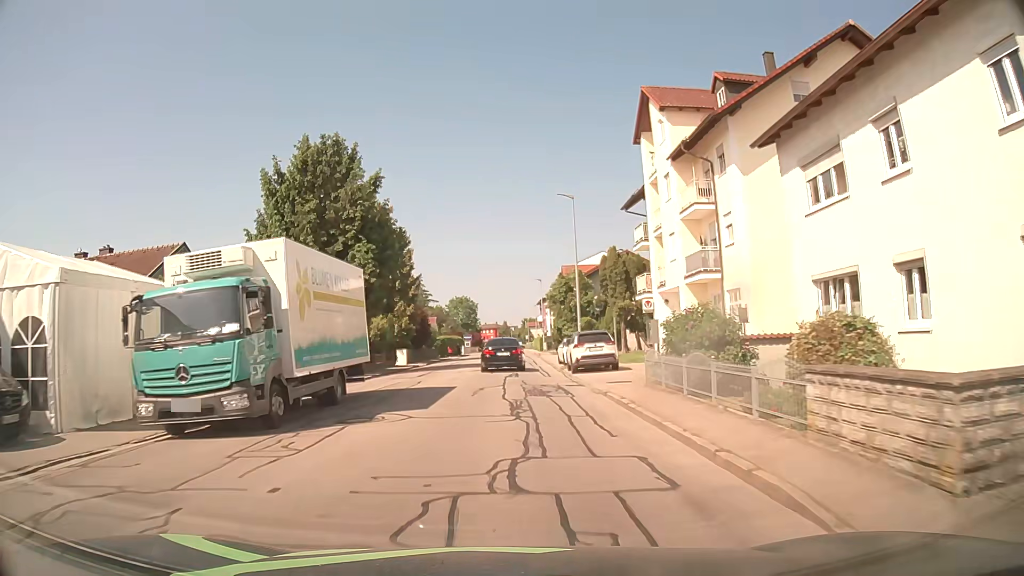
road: unclassified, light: Day
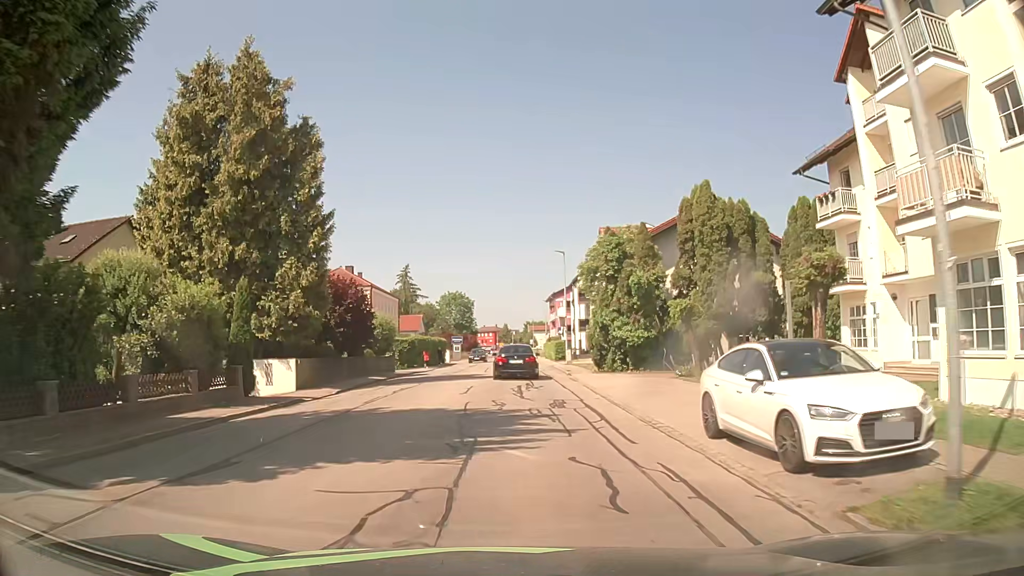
(+0.1, +27.7) m; 0°
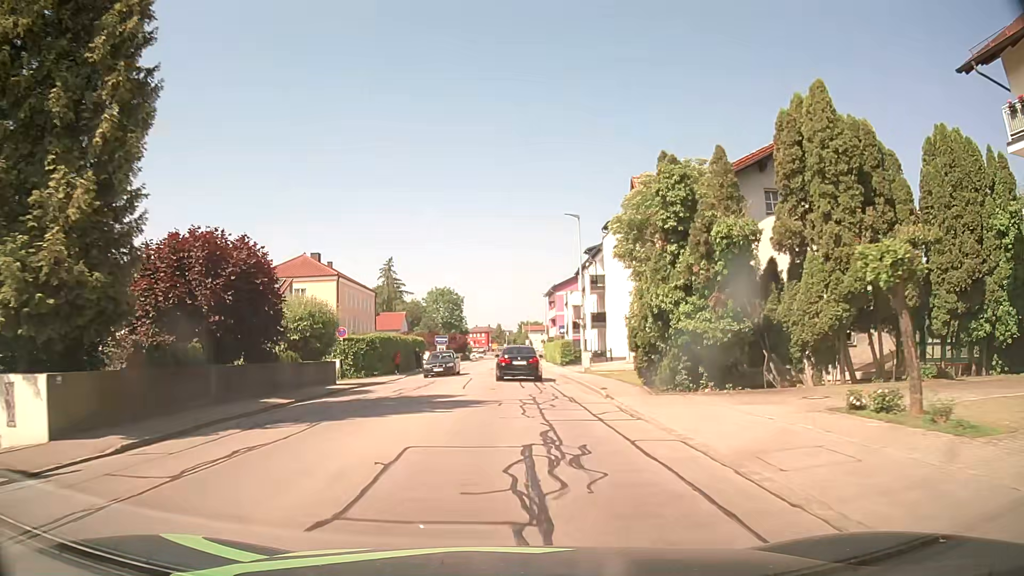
(+0.1, +14.1) m; +1°
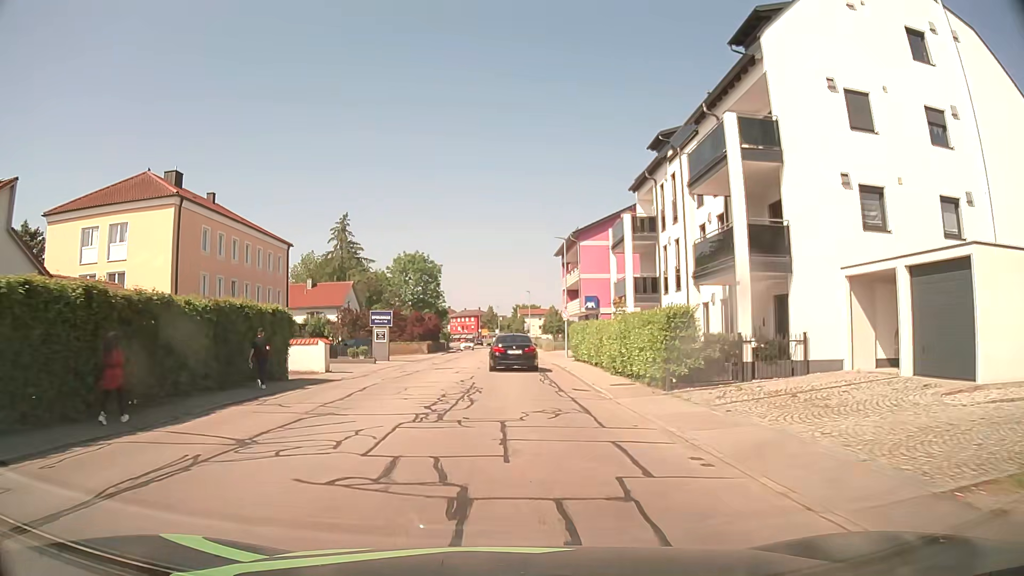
(+0.2, +35.3) m; +1°
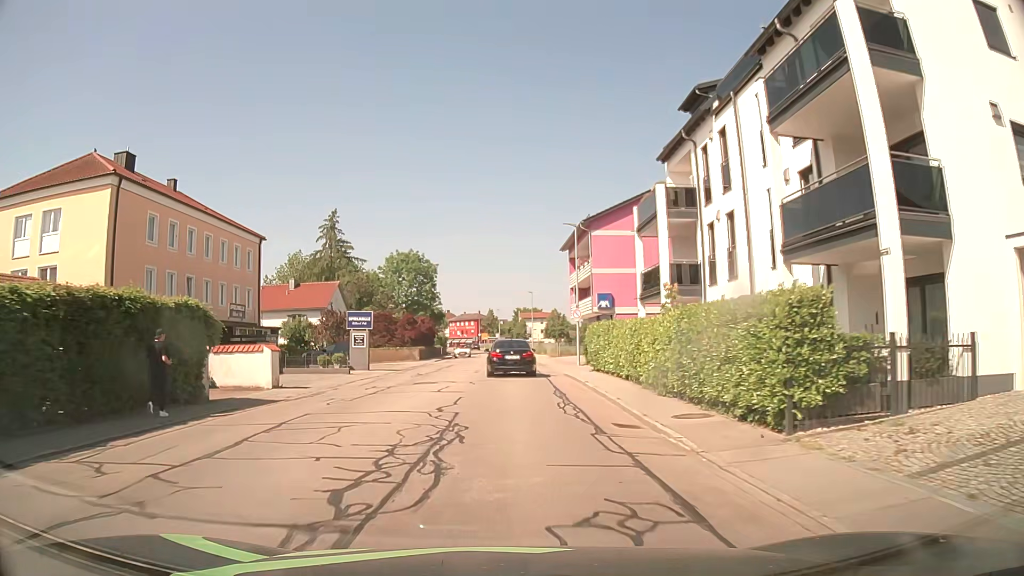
(0.0, +7.0) m; 0°
(0, +10) (0, +20) (0, +30) (0, +40) (0, +50) (0, +60) (-1, +70) (-1, +80) (-2, +90) (-2, +100) m
